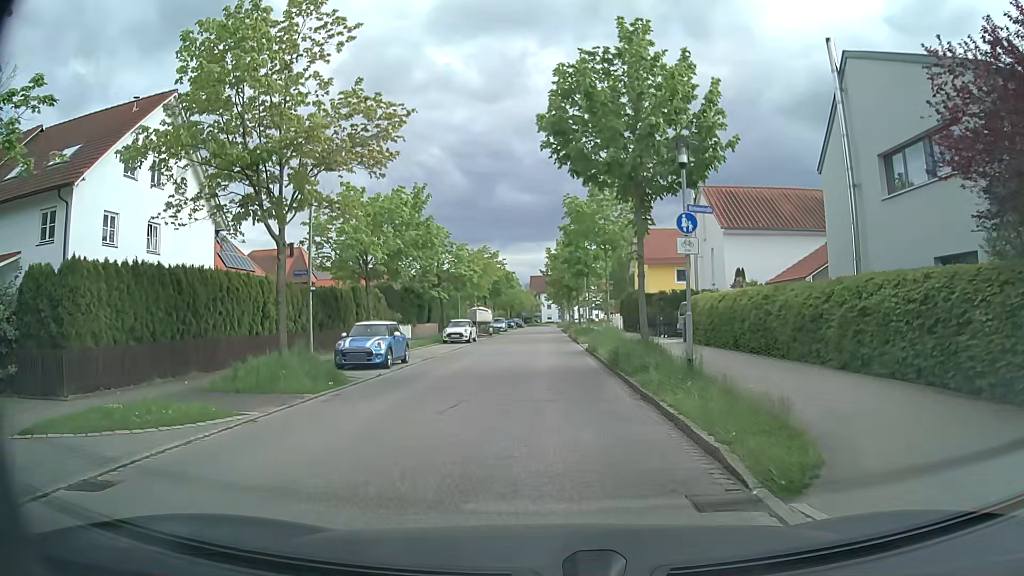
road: residential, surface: asphalt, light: Day
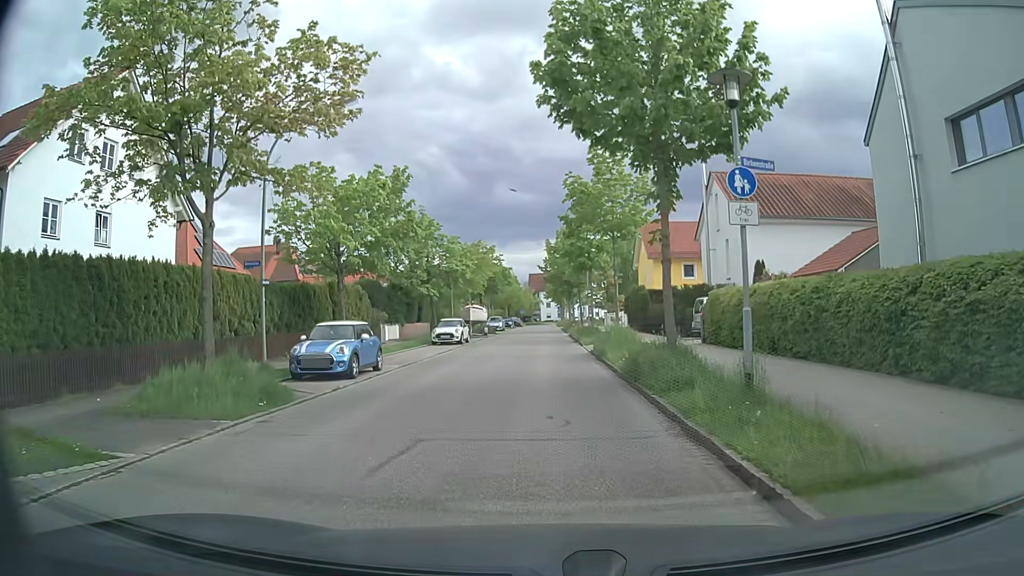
(0.0, +3.7) m; 0°
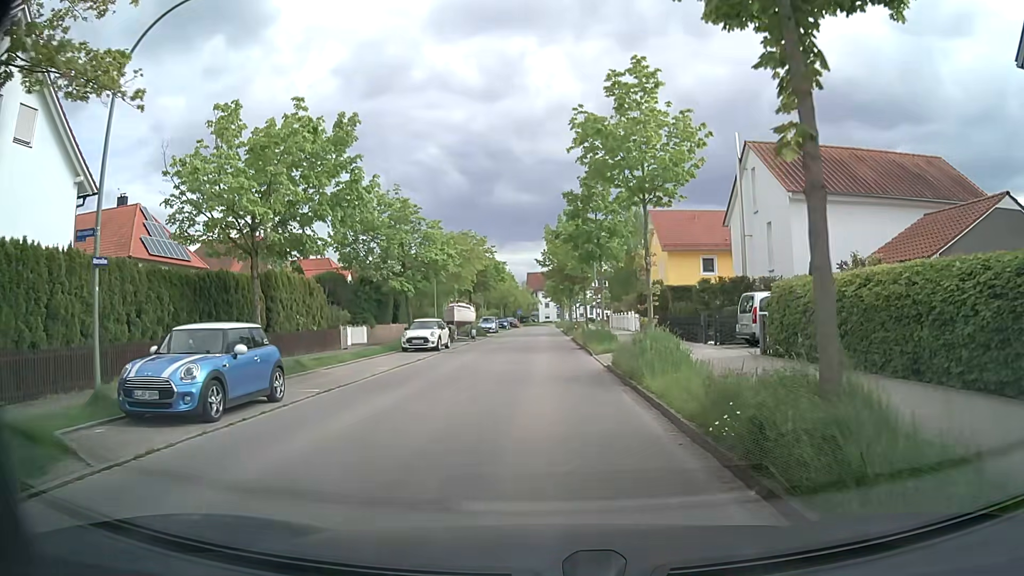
(0.0, +7.5) m; -1°
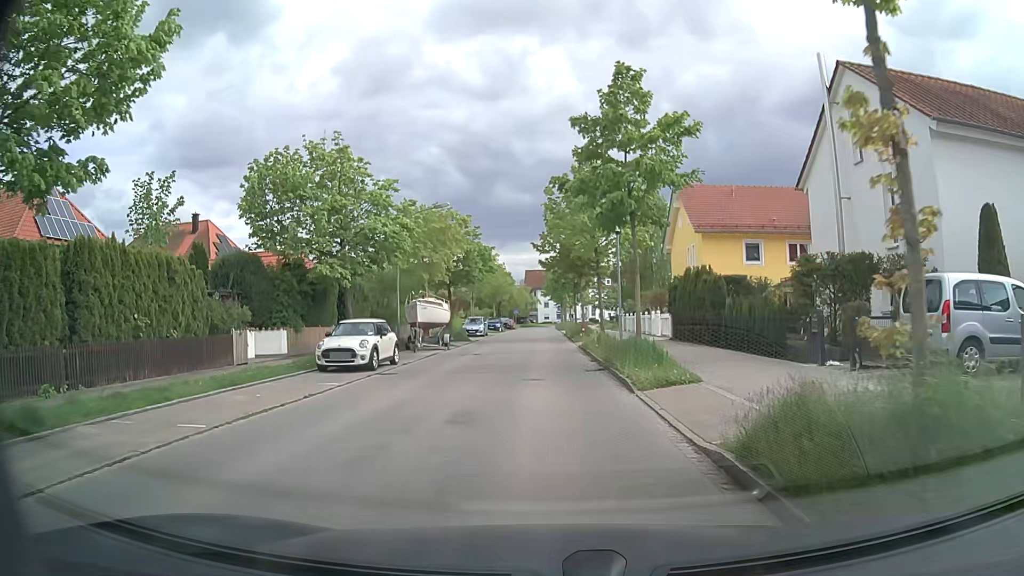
(+0.2, +11.3) m; +1°
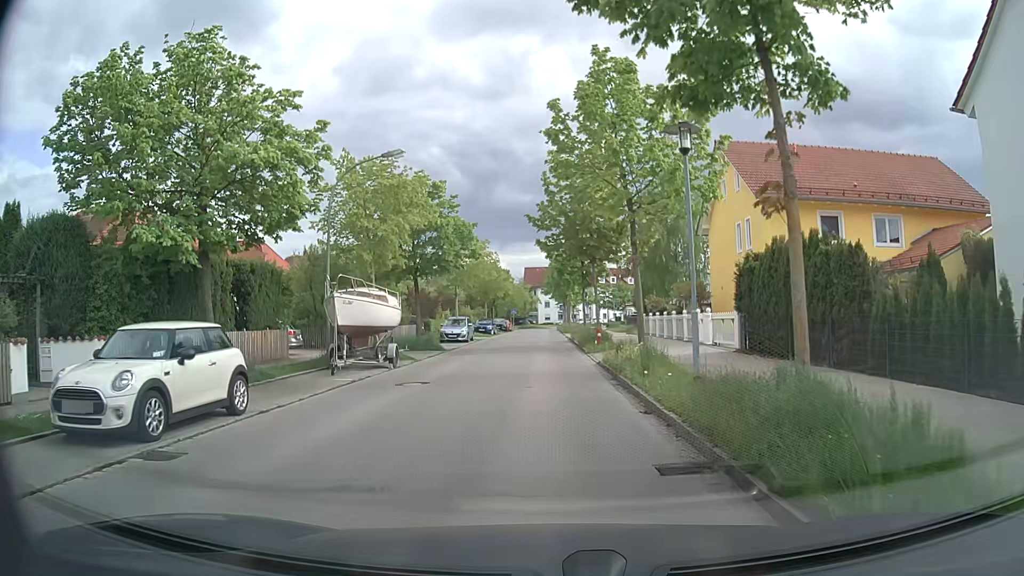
(-0.1, +11.3) m; -1°
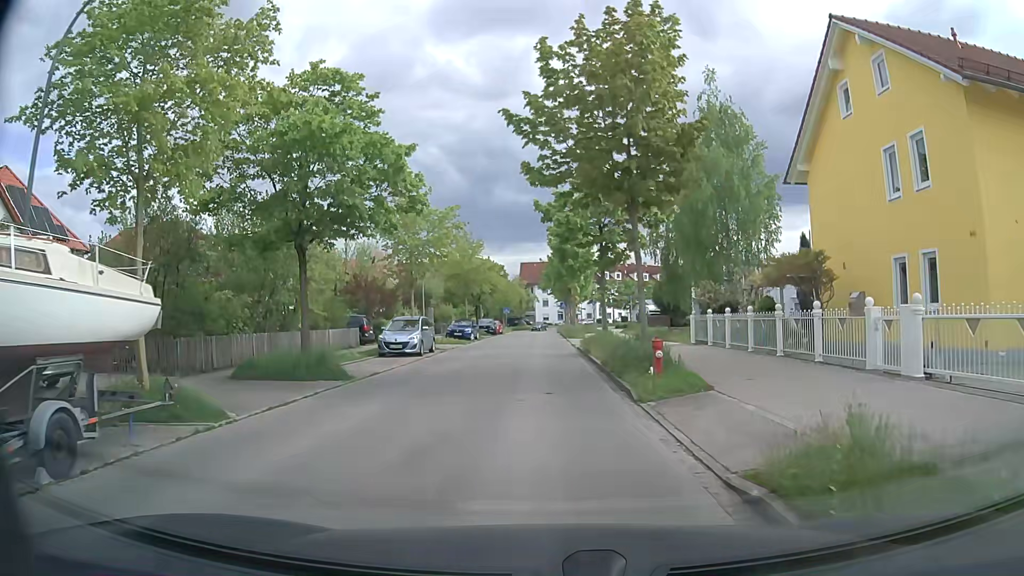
(+0.1, +15.2) m; 0°
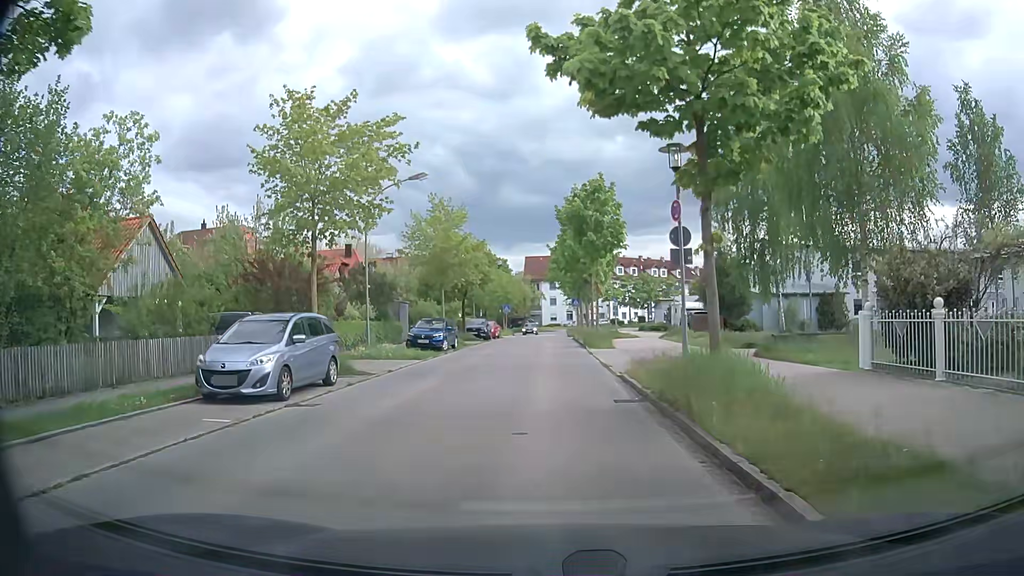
(0.0, +15.2) m; +1°
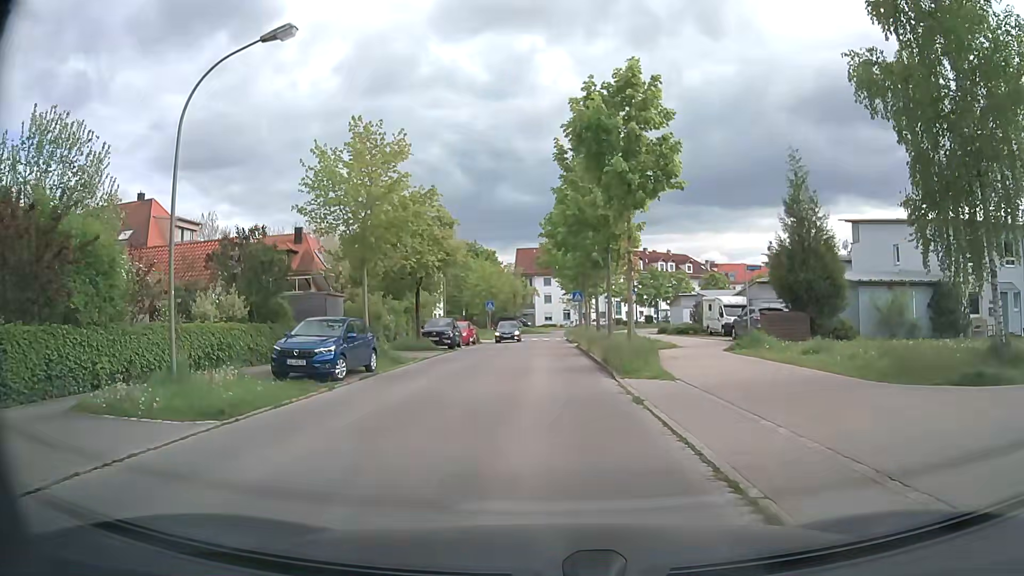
(-0.1, +15.0) m; 0°
(0, +10) (0, +20) (0, +30) (0, +40) (0, +50) (0, +60) (0, +70) (+1, +80) (+7, +88) (+15, +94) m
